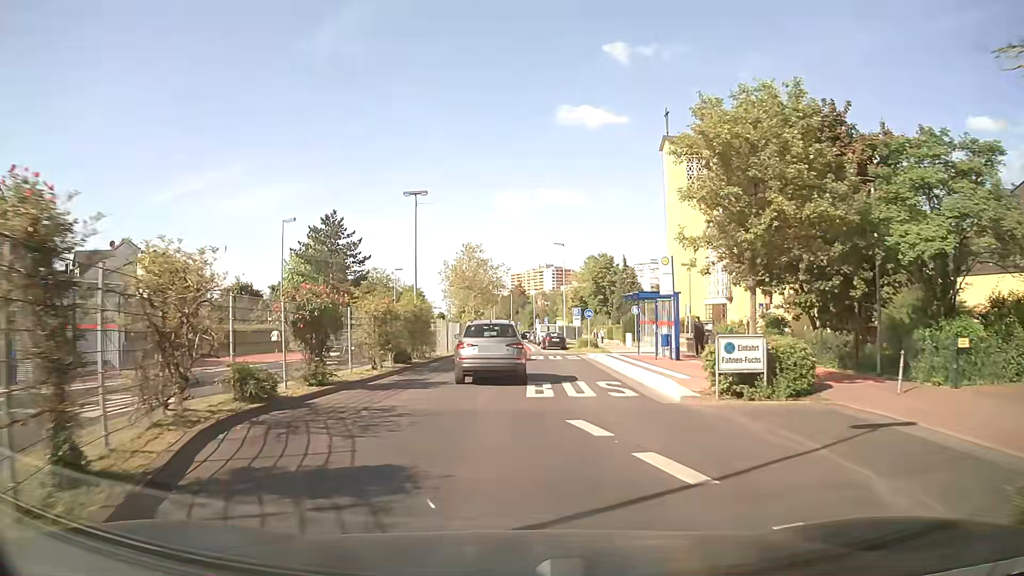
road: secondary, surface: asphalt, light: Day
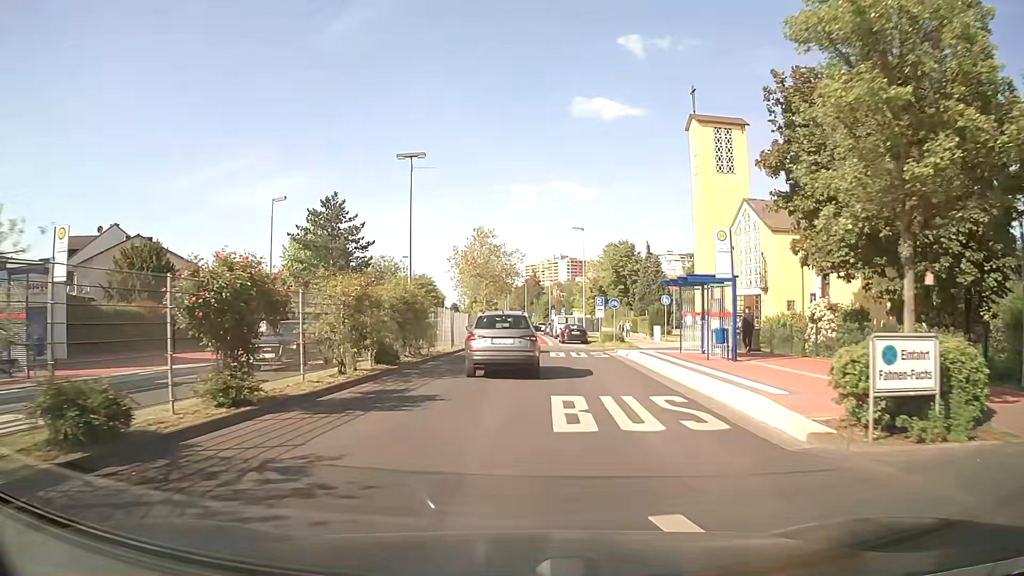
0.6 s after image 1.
(-0.1, +5.6) m; -1°
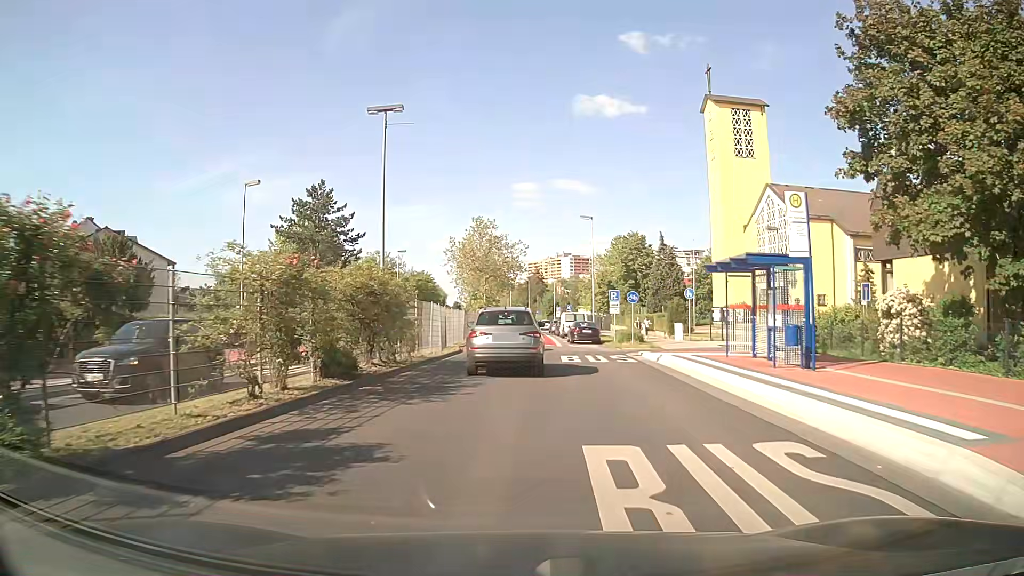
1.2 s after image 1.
(0.0, +5.5) m; -1°
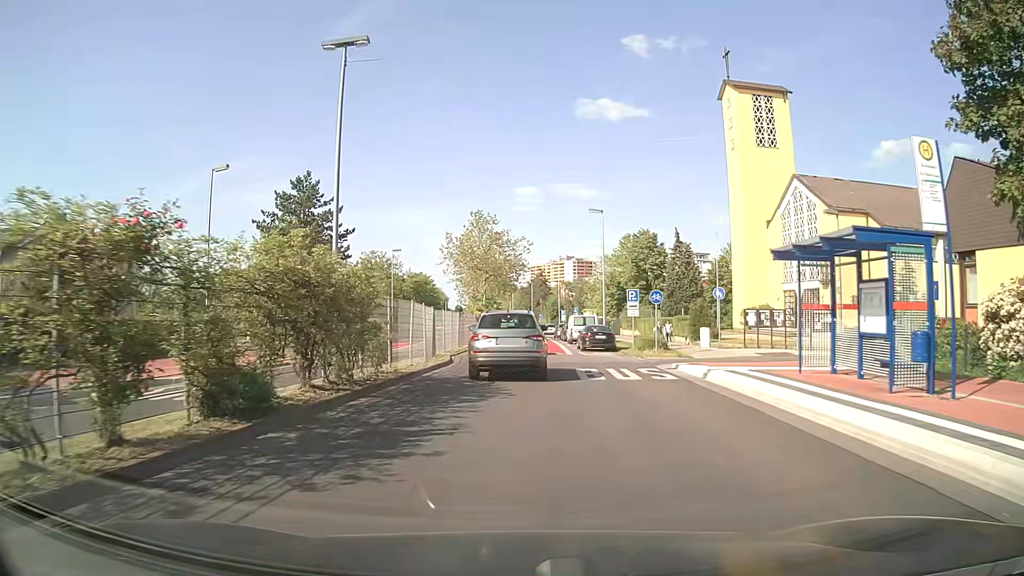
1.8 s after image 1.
(0.0, +5.4) m; 0°
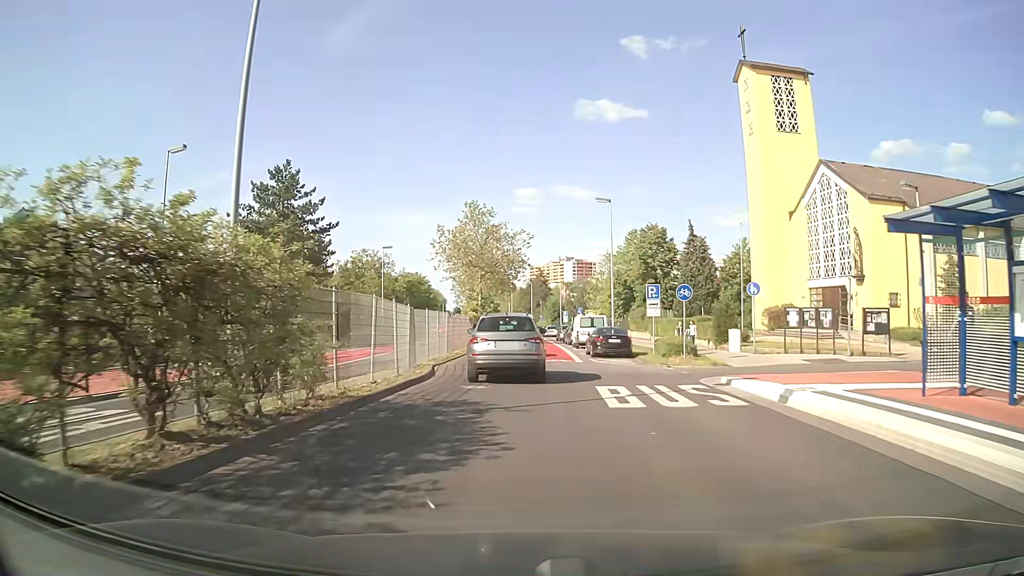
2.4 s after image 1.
(0.0, +5.2) m; 0°
